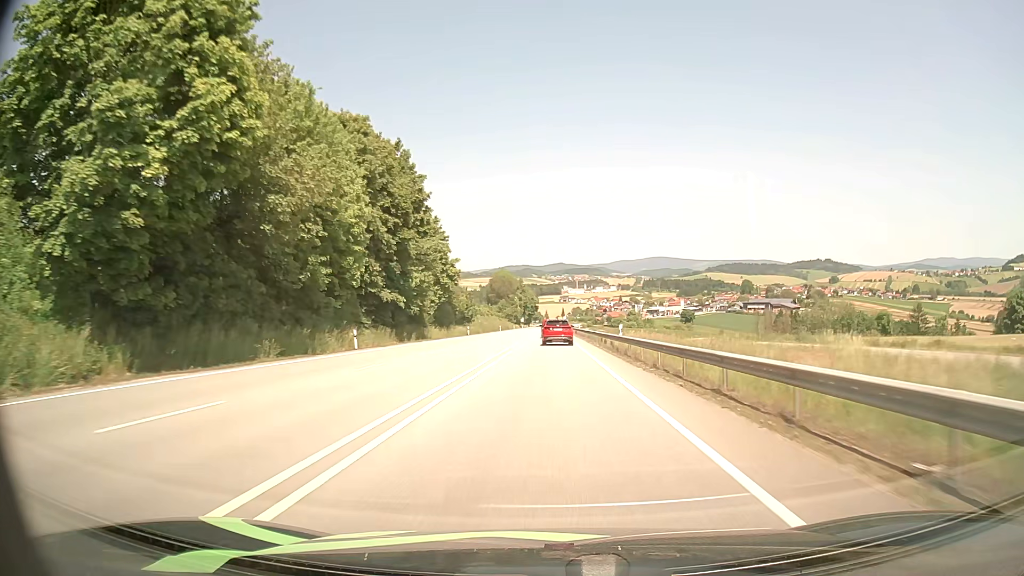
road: primary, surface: asphalt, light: Day
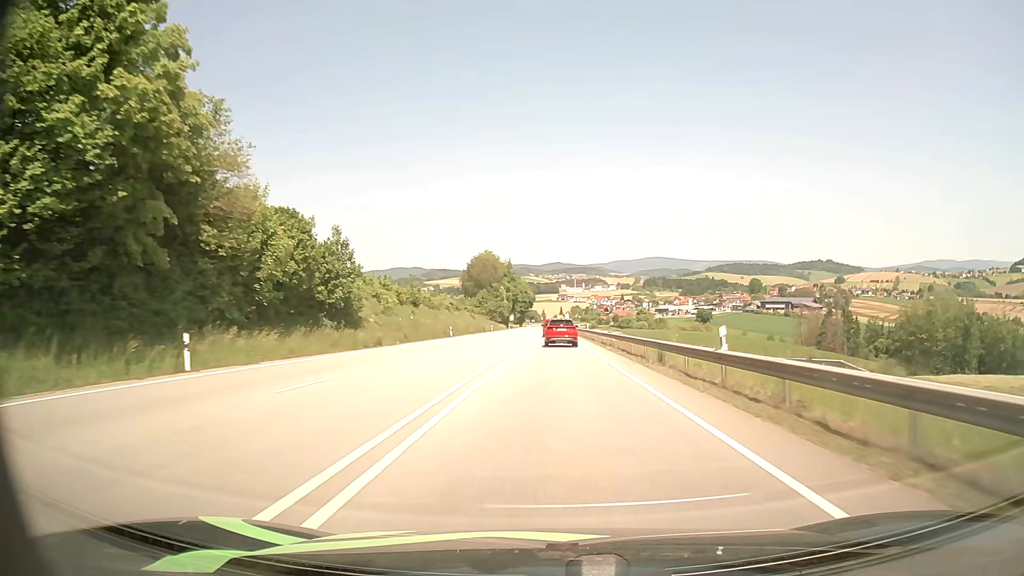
(-0.2, +67.0) m; 0°
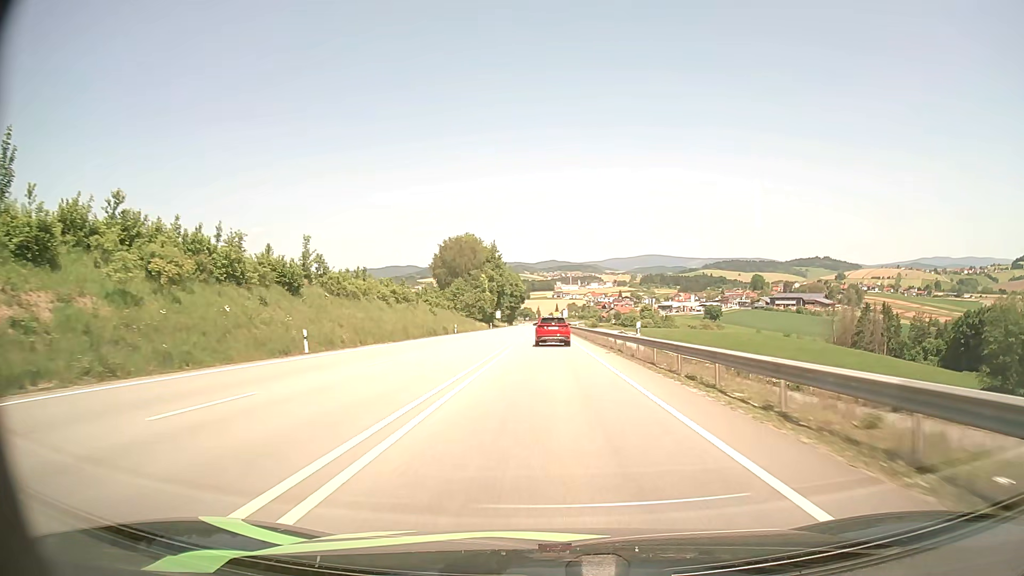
(+0.2, +40.4) m; 0°
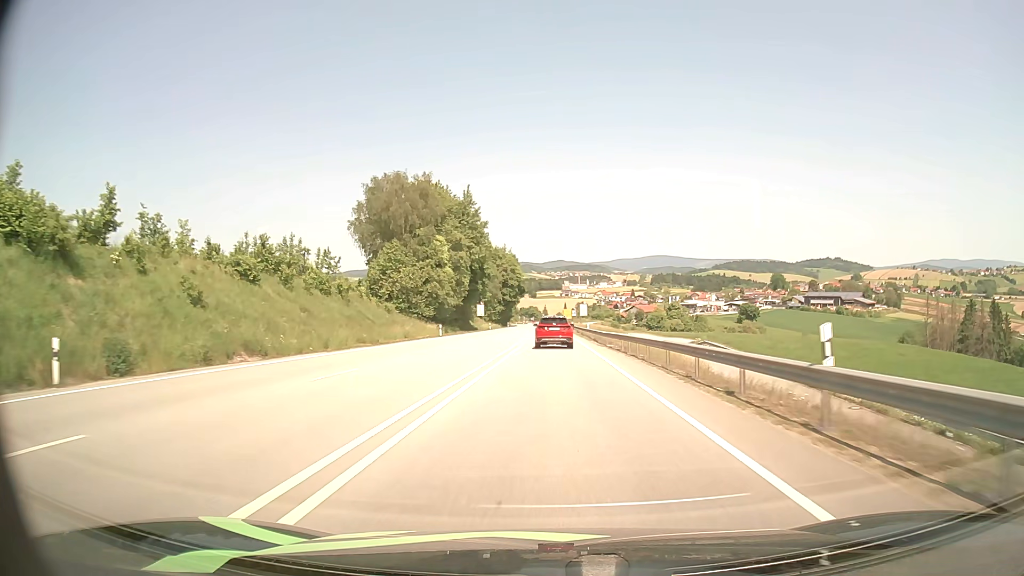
(-0.3, +65.7) m; -1°
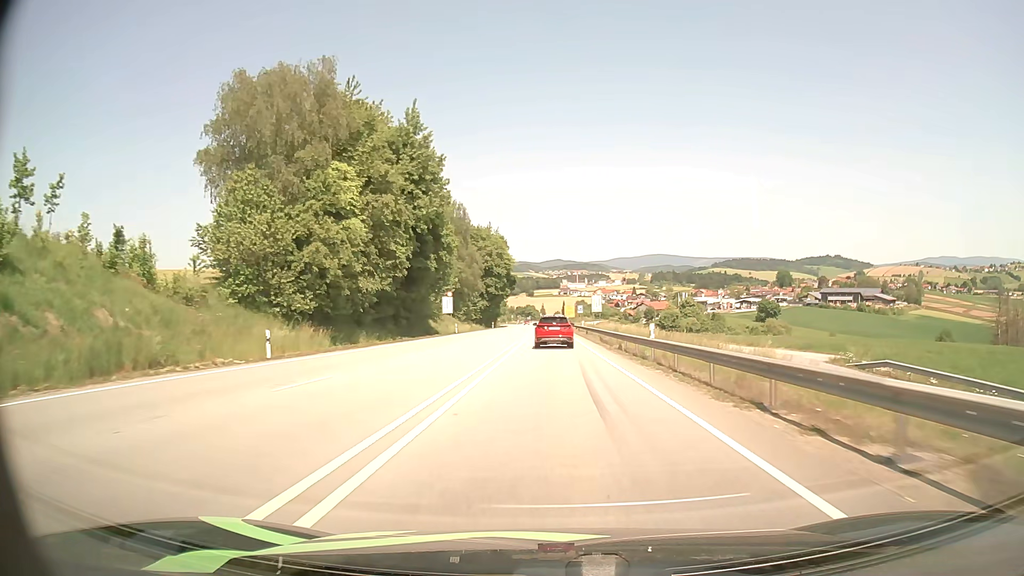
(0.0, +38.4) m; 0°
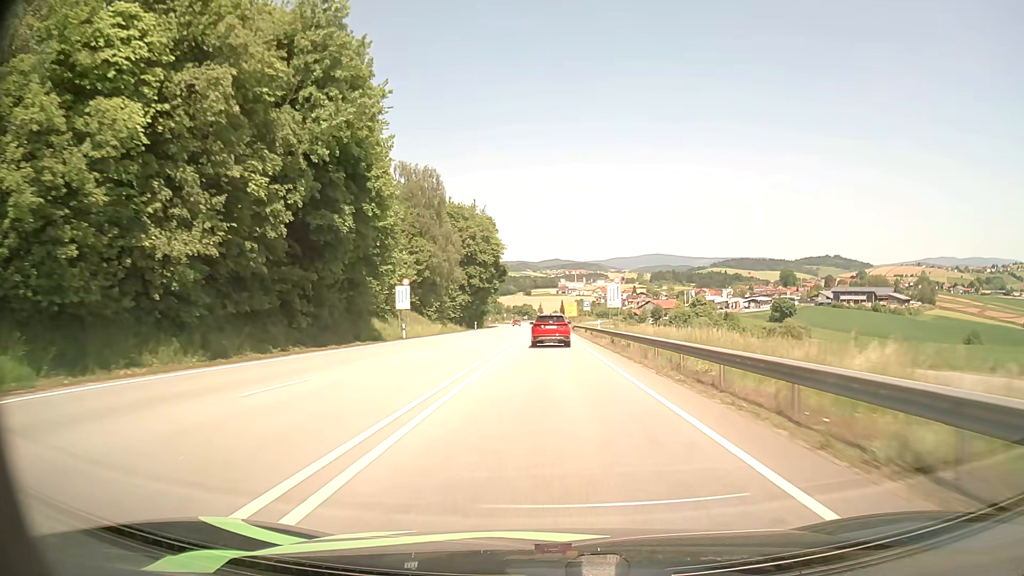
(0.0, +25.2) m; 0°
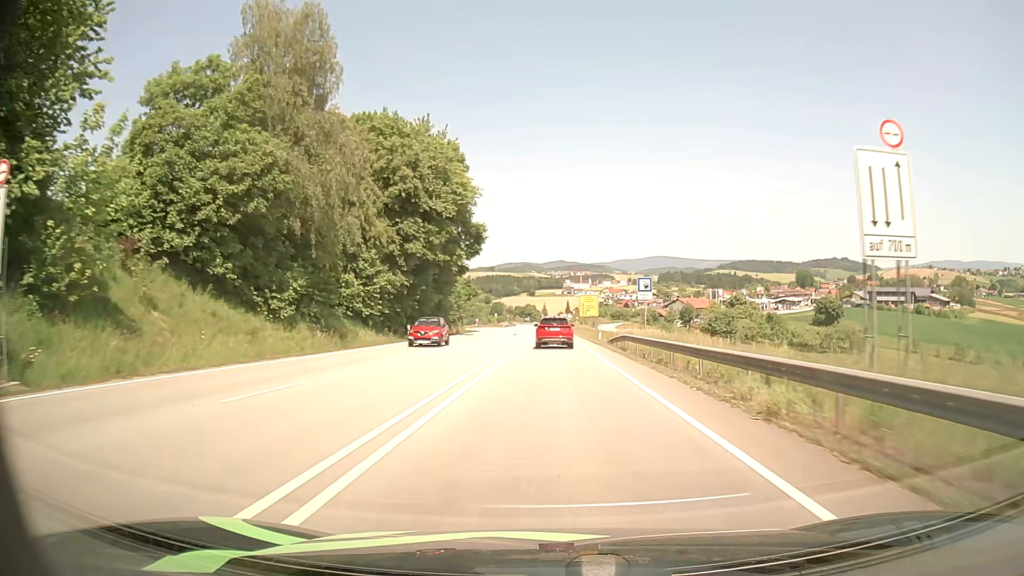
(-0.2, +49.0) m; 0°
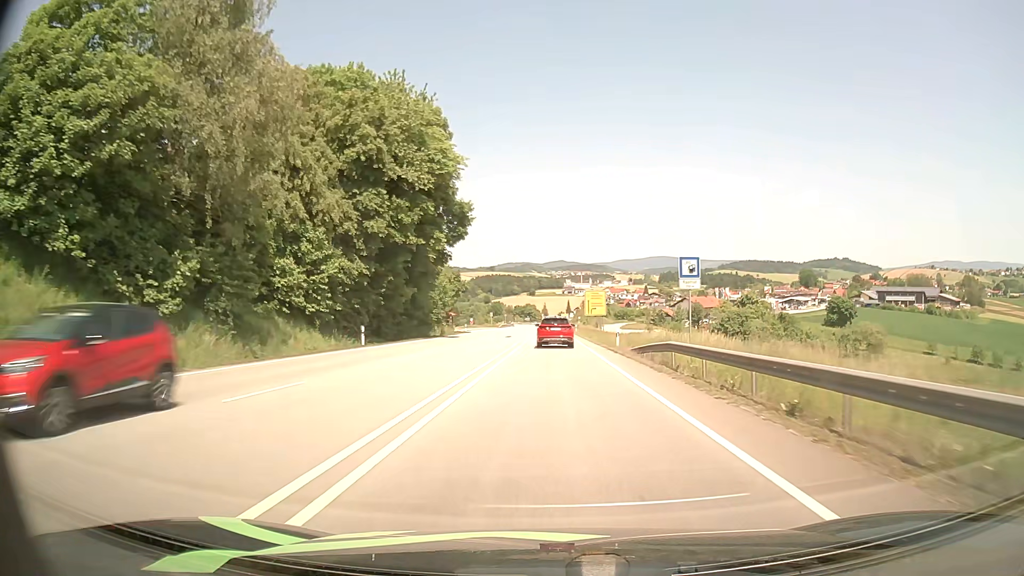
(0.0, +12.1) m; 0°
(0, +10) (0, +20) (0, +30) (0, +40) (0, +50) (0, +60) (0, +70) (0, +80) (+1, +90) (+1, +100) m
